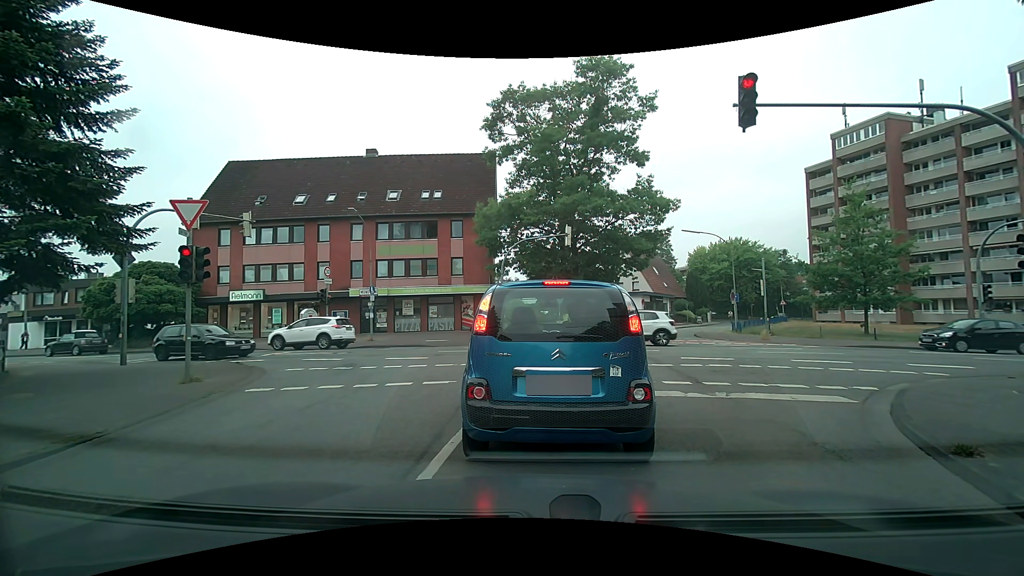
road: residential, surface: asphalt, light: Day
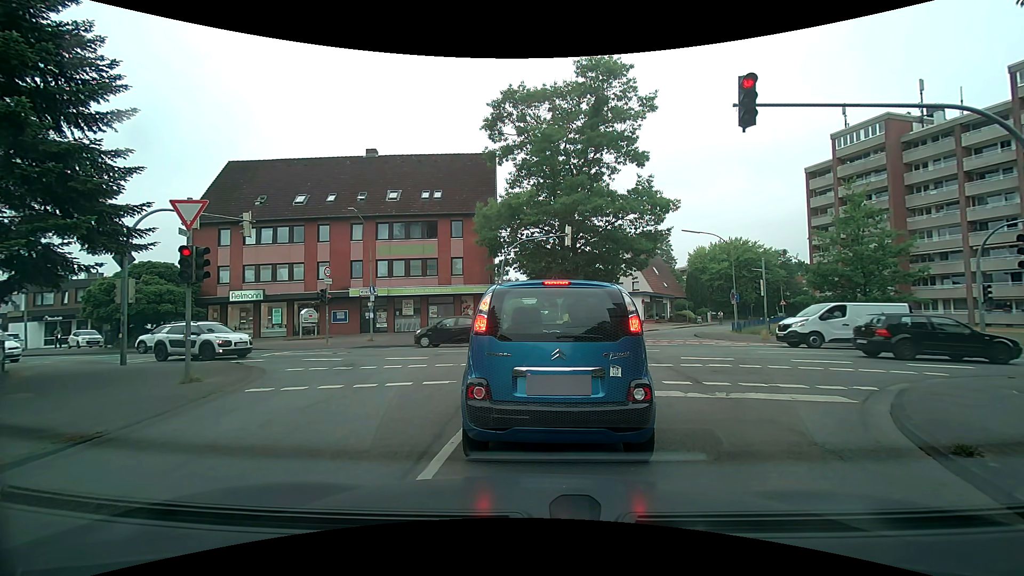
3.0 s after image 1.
(0.0, 0.0) m; 0°
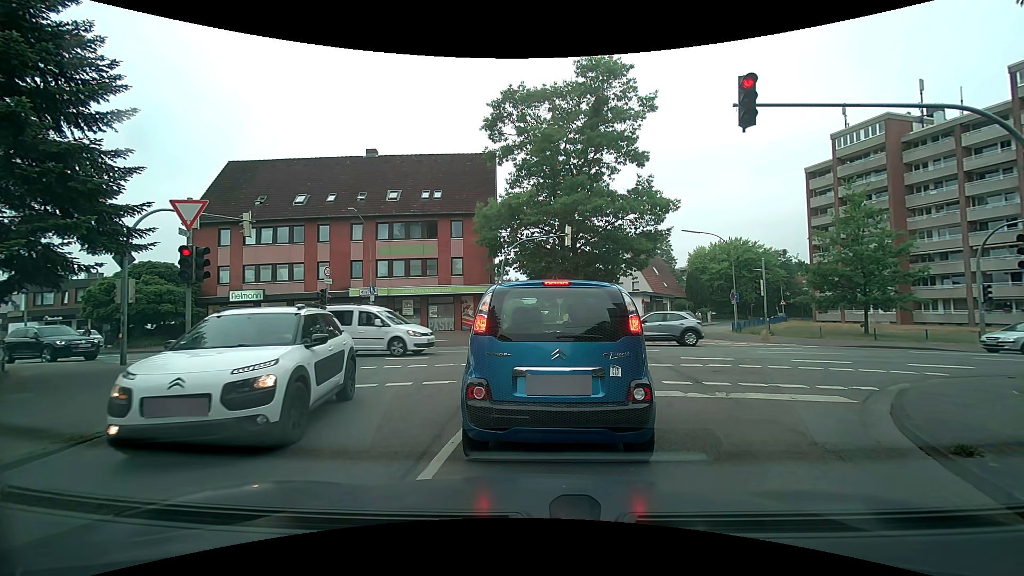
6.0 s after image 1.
(0.0, 0.0) m; 0°
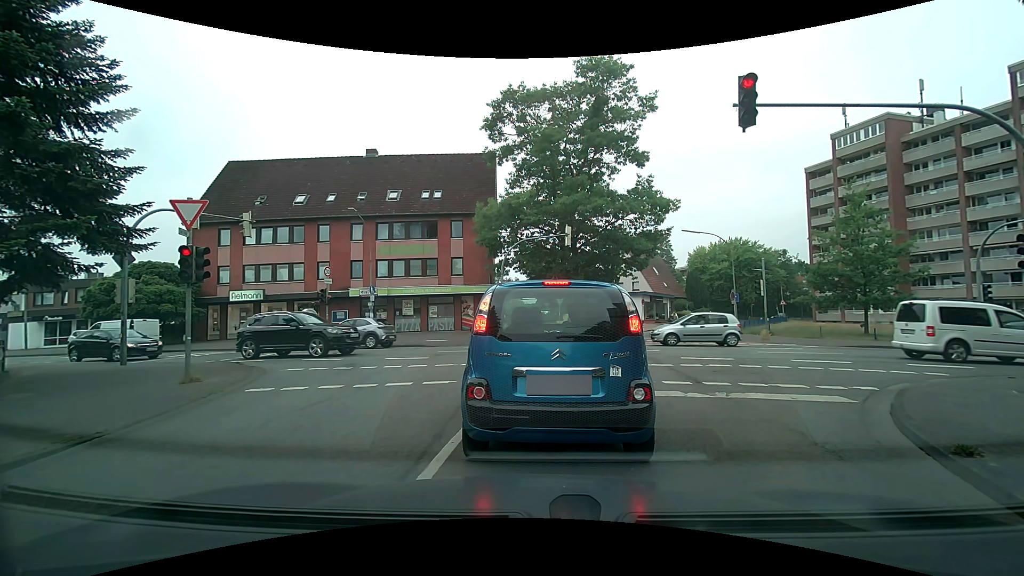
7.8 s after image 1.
(0.0, 0.0) m; 0°
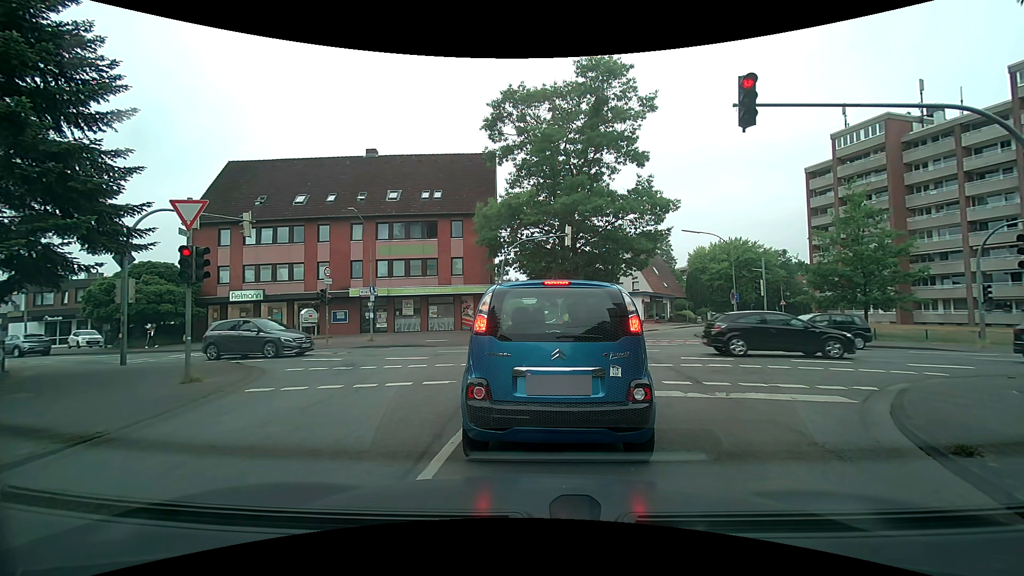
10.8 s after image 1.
(0.0, 0.0) m; 0°
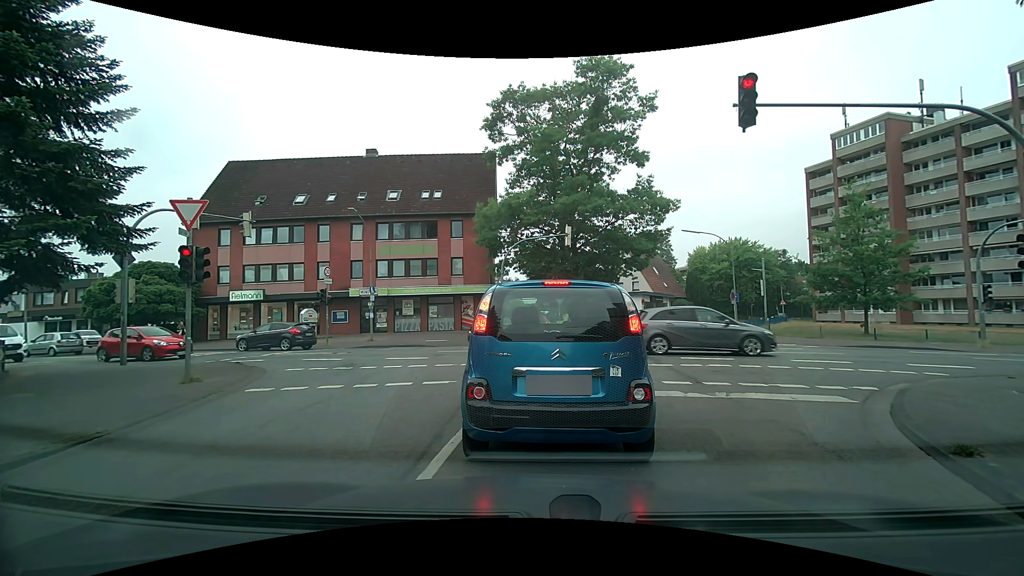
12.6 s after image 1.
(0.0, 0.0) m; 0°
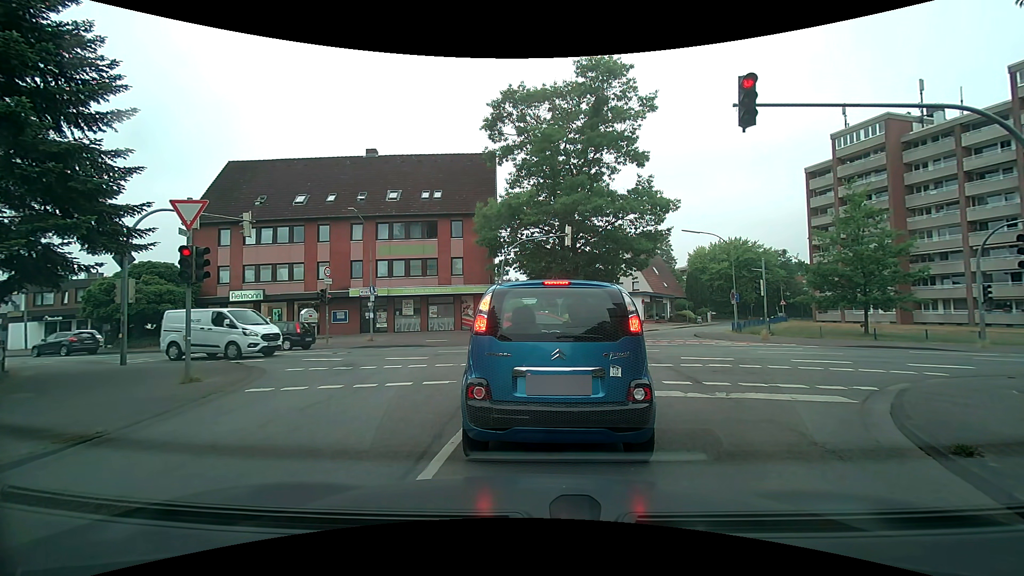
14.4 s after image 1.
(0.0, 0.0) m; 0°
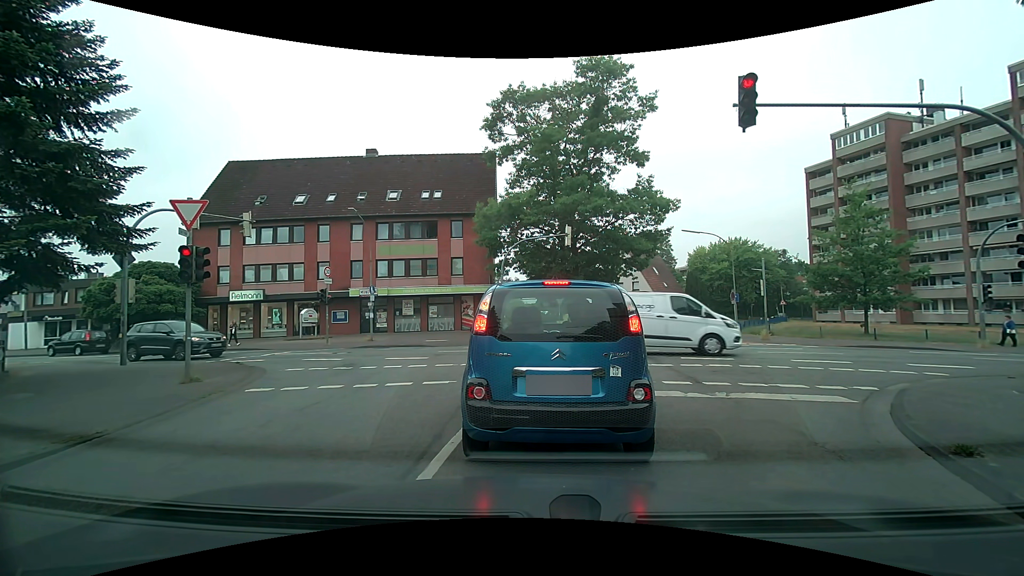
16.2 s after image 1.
(0.0, 0.0) m; 0°
